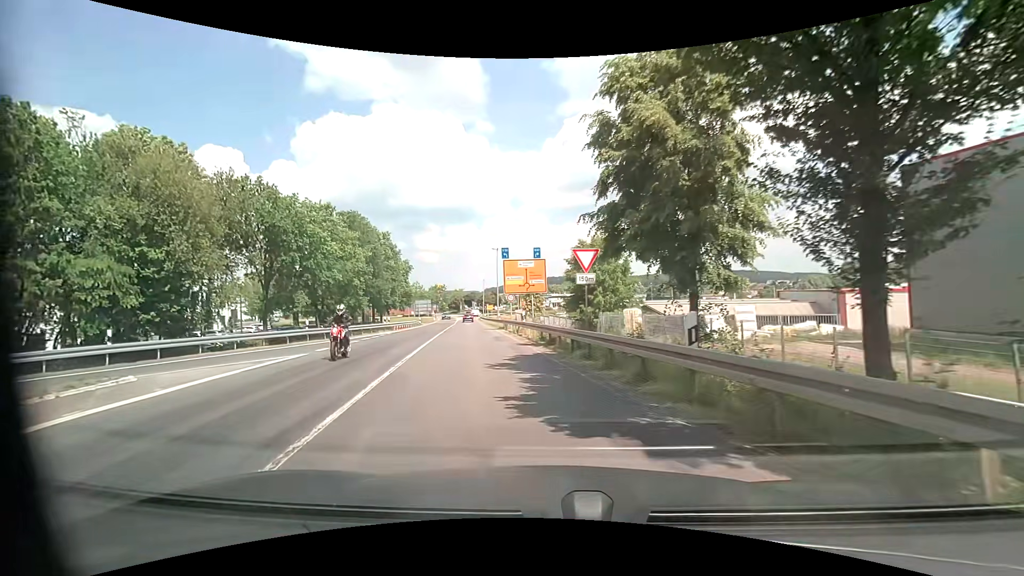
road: secondary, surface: asphalt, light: Day
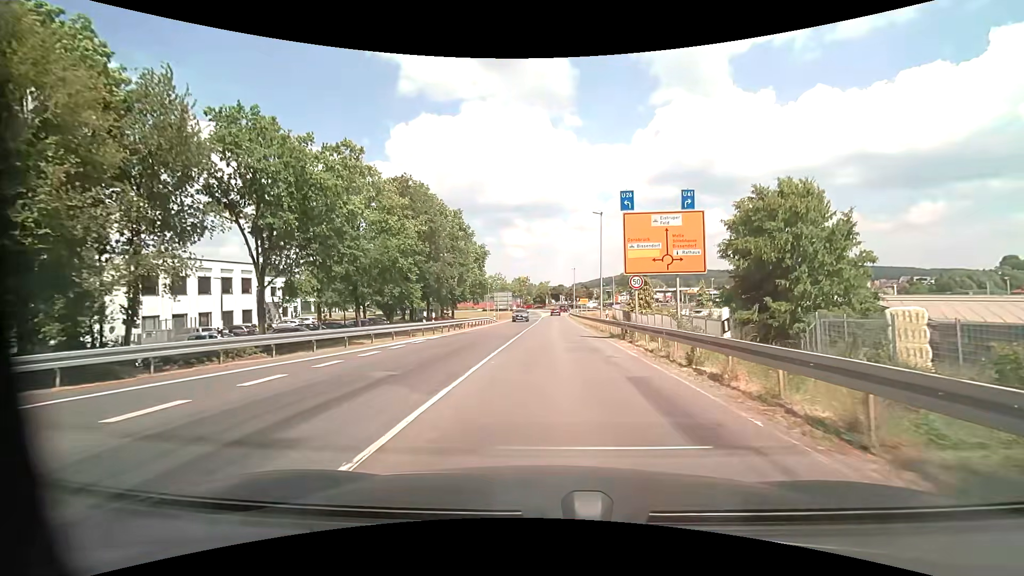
(-2.5, +17.8) m; -10°
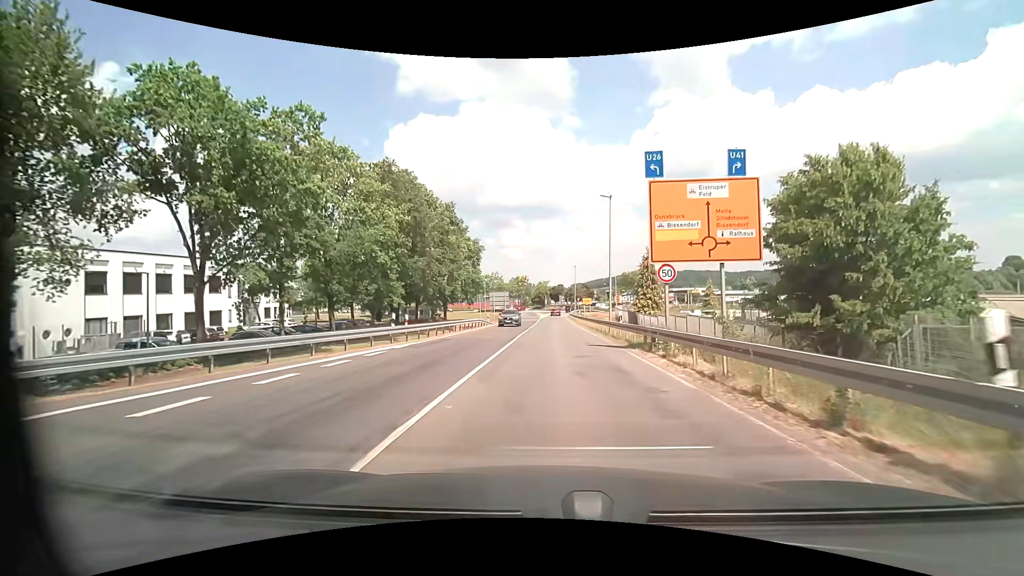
(0.0, +5.7) m; 0°
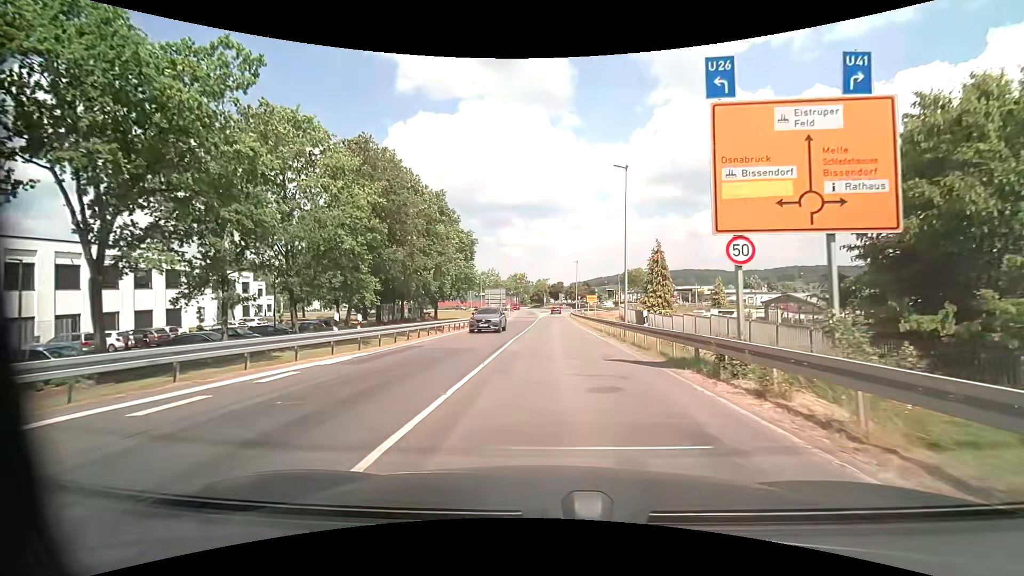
(0.0, +6.2) m; 0°
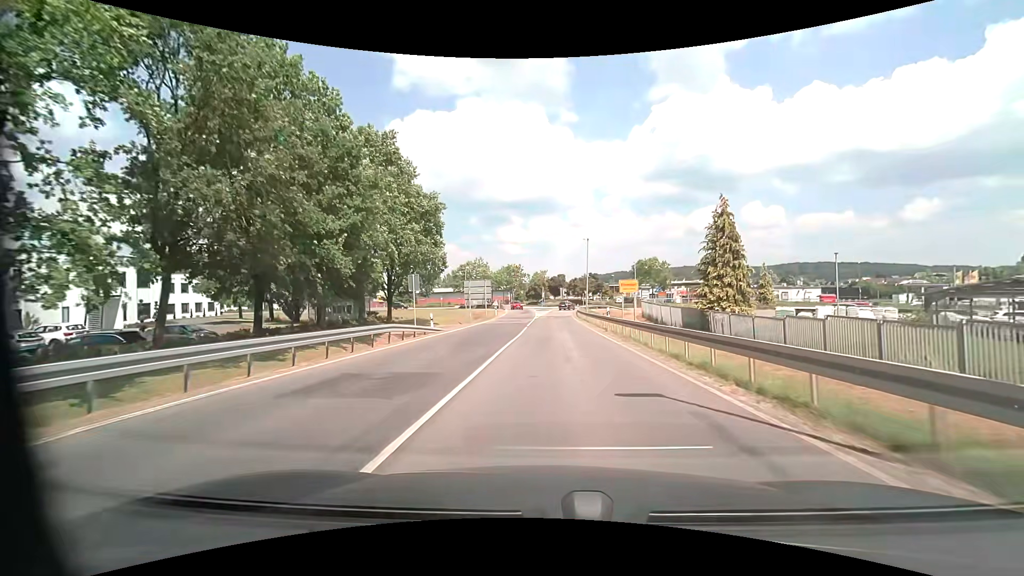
(+0.1, +21.3) m; 0°
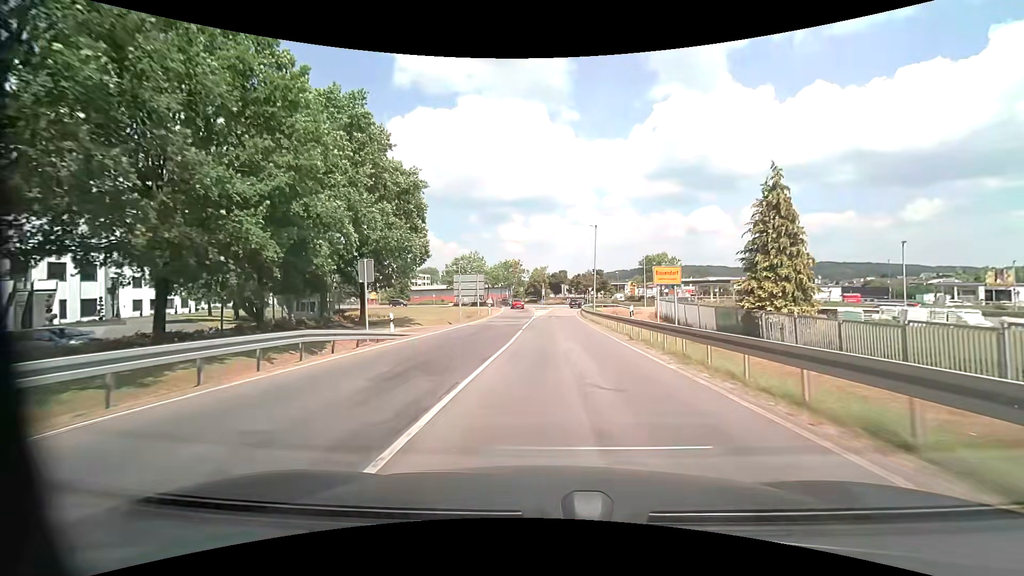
(0.0, +7.7) m; 0°
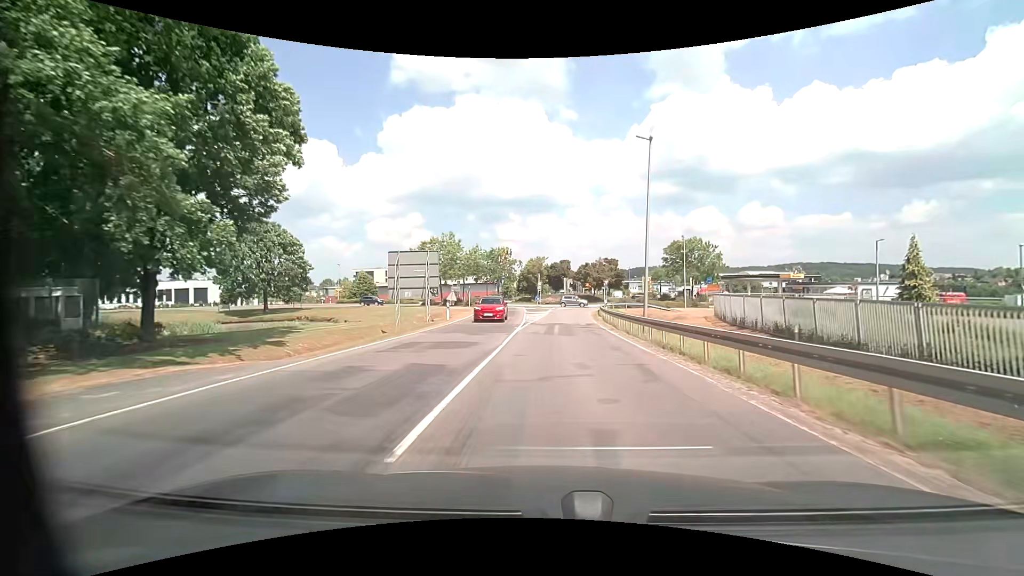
(-0.1, +23.7) m; 0°
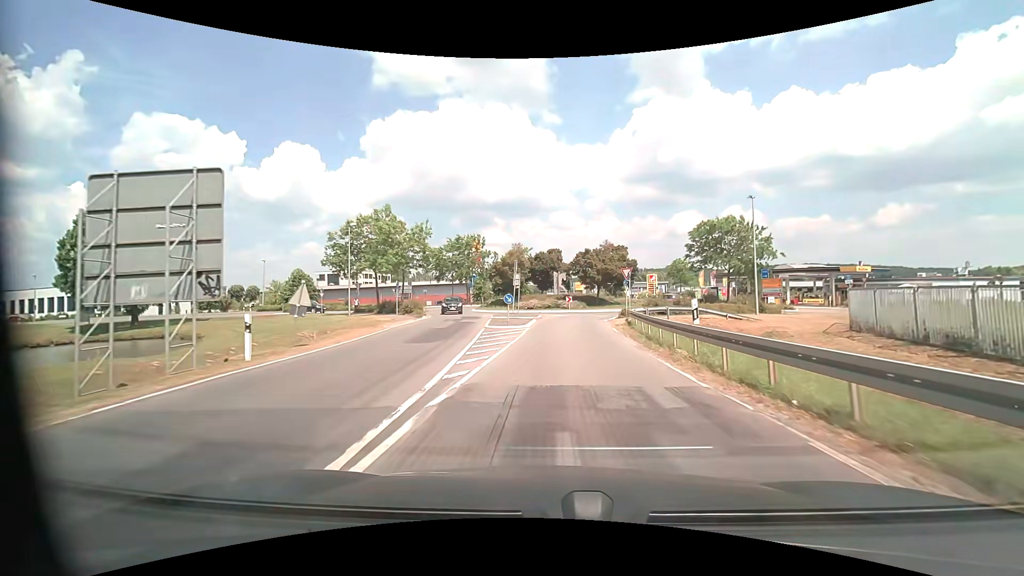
(+0.2, +21.8) m; +2°
(0, +10) (0, +20) (+1, +30) (+4, +39) (+11, +47) (+15, +56) (+14, +65) (+11, +75) (+10, +85) (+10, +95) m
